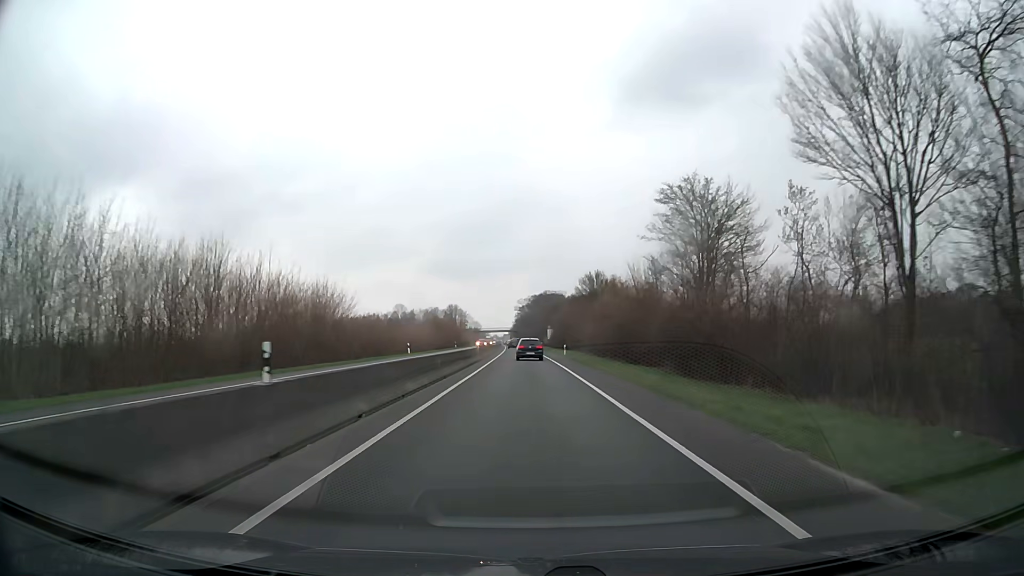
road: trunk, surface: asphalt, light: Day
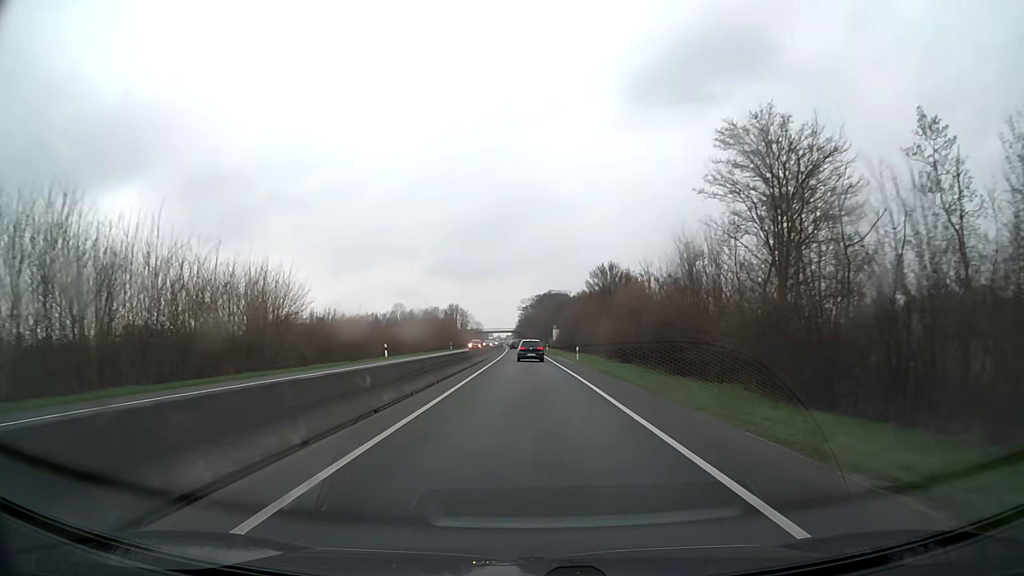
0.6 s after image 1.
(0.0, +11.1) m; 0°
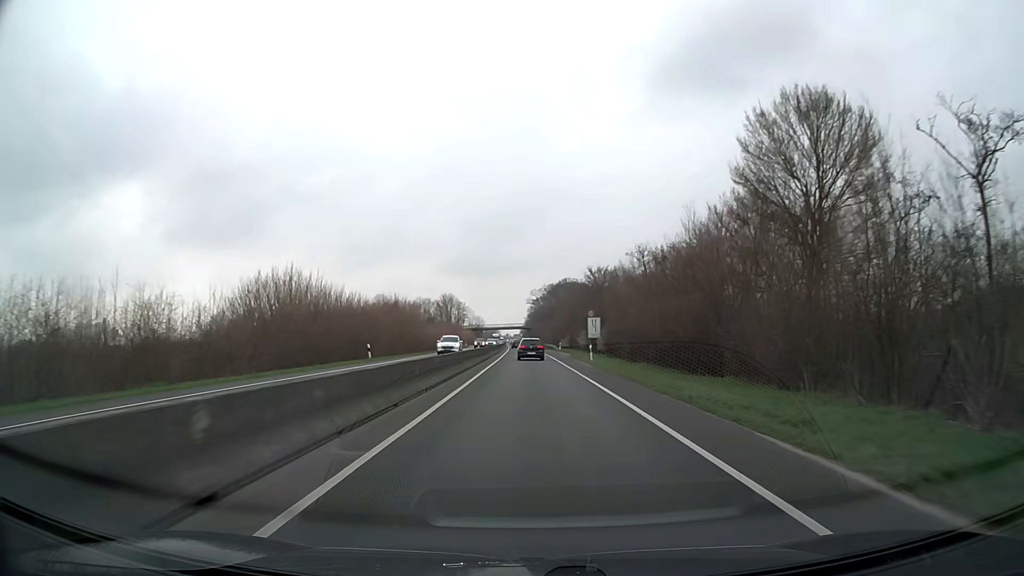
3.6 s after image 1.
(-0.4, +55.5) m; -1°
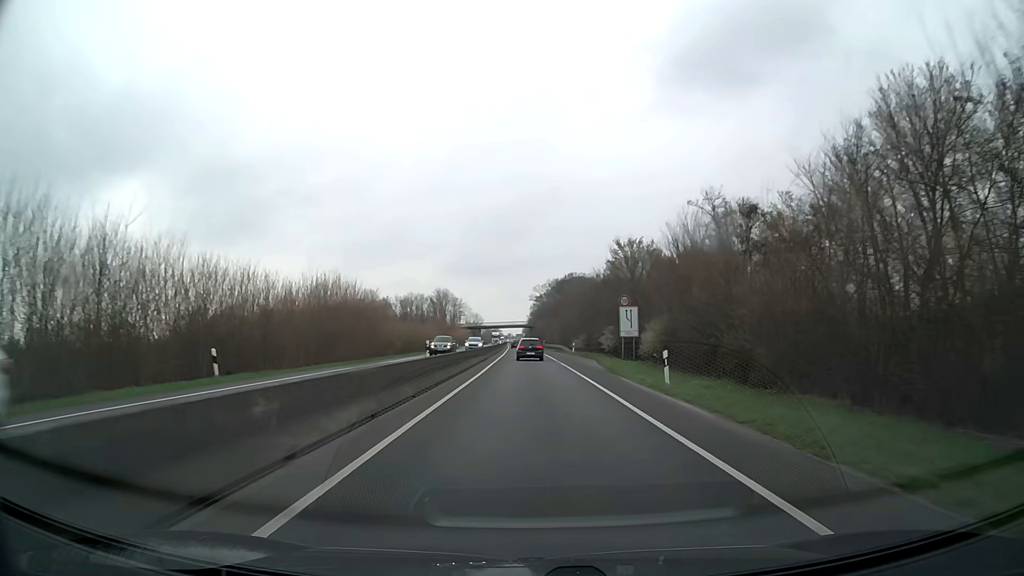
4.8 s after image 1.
(-0.1, +22.2) m; 0°
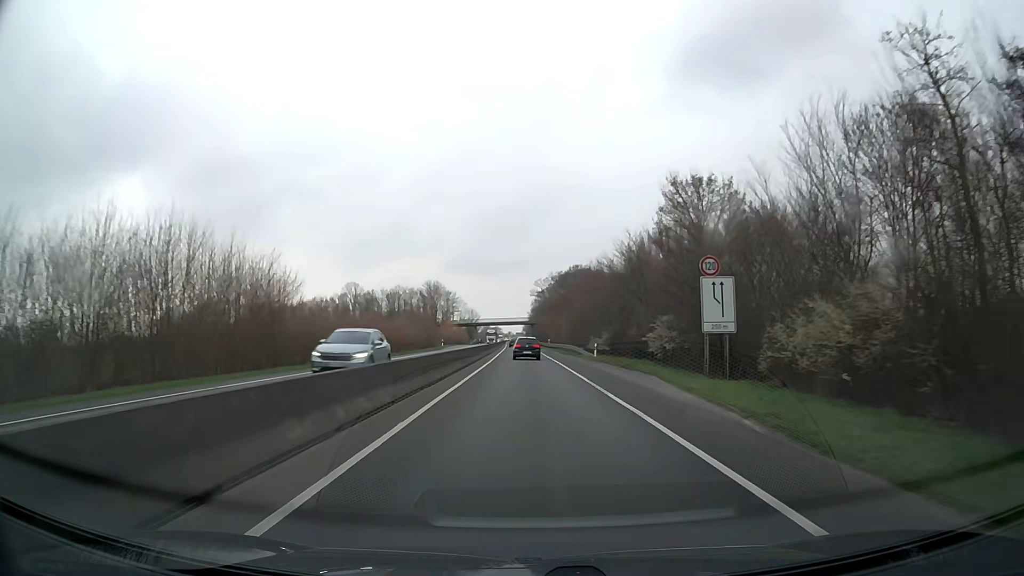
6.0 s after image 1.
(0.0, +22.0) m; 0°
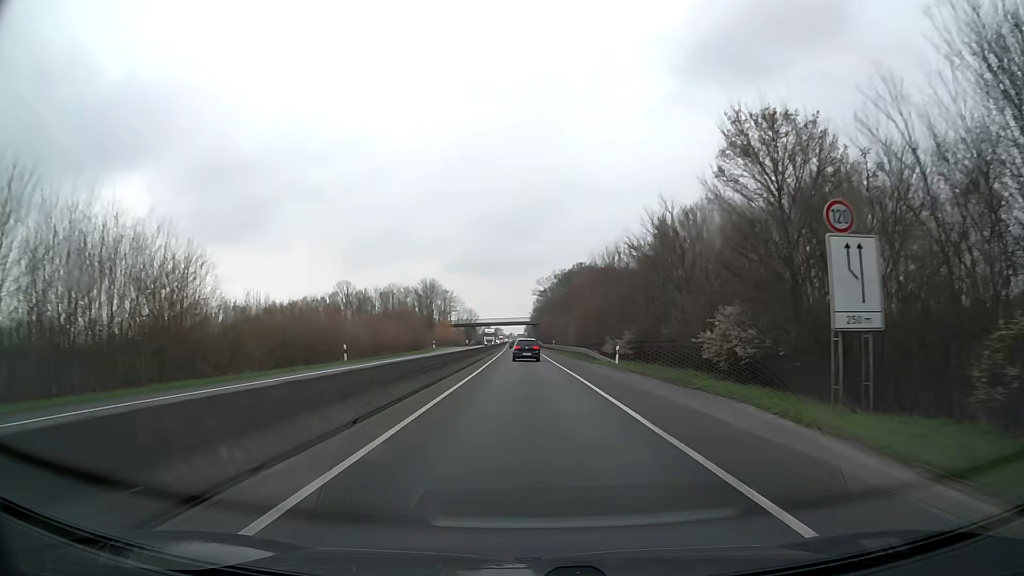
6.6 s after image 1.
(0.0, +10.9) m; 0°
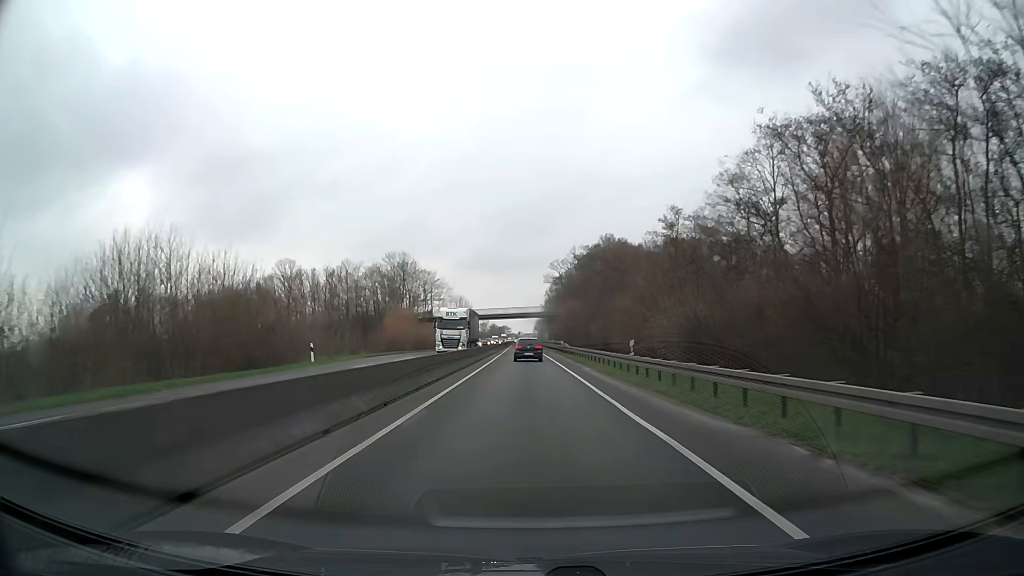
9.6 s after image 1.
(-0.4, +53.6) m; -1°
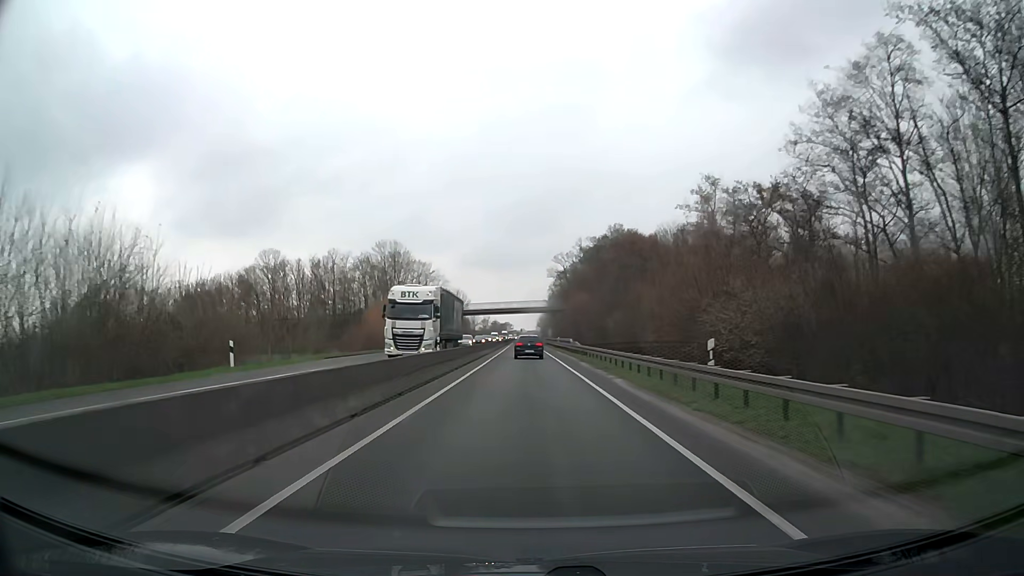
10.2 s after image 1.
(0.0, +10.5) m; 0°
(0, +10) (0, +20) (0, +30) (0, +40) (0, +50) (0, +60) (-1, +70) (-1, +80) (-1, +90) (-1, +100) m
